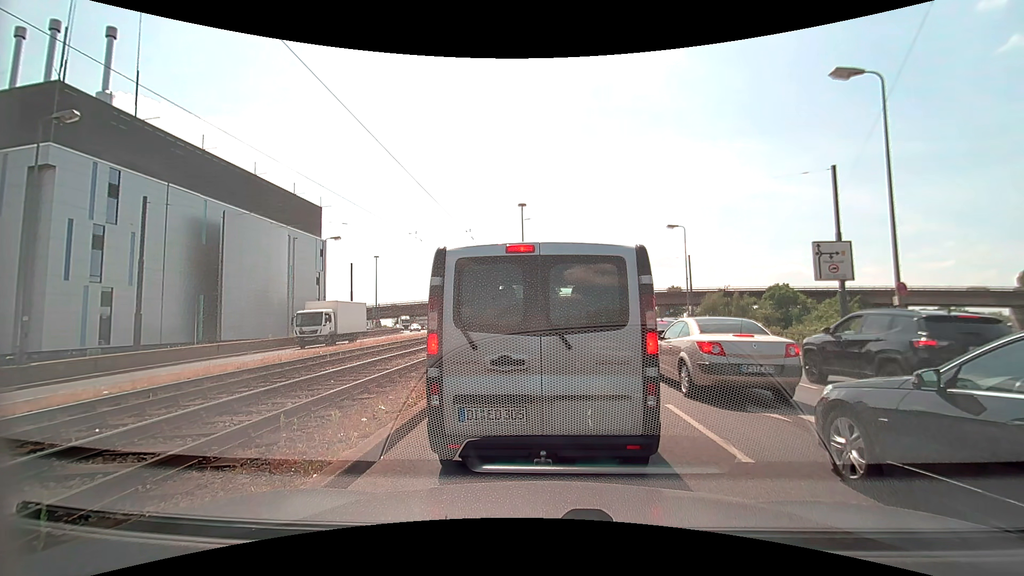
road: primary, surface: asphalt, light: Day
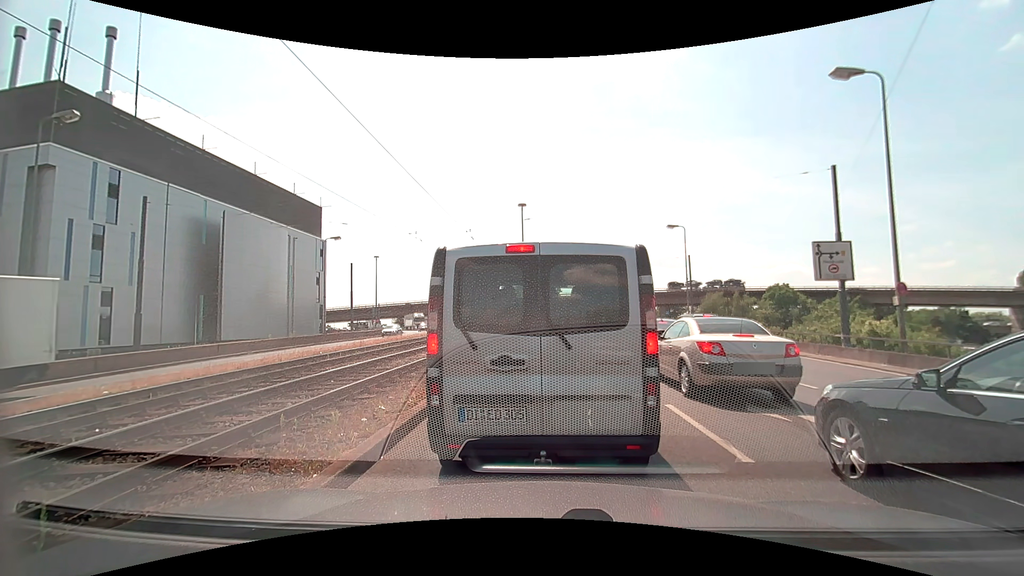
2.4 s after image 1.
(0.0, 0.0) m; 0°
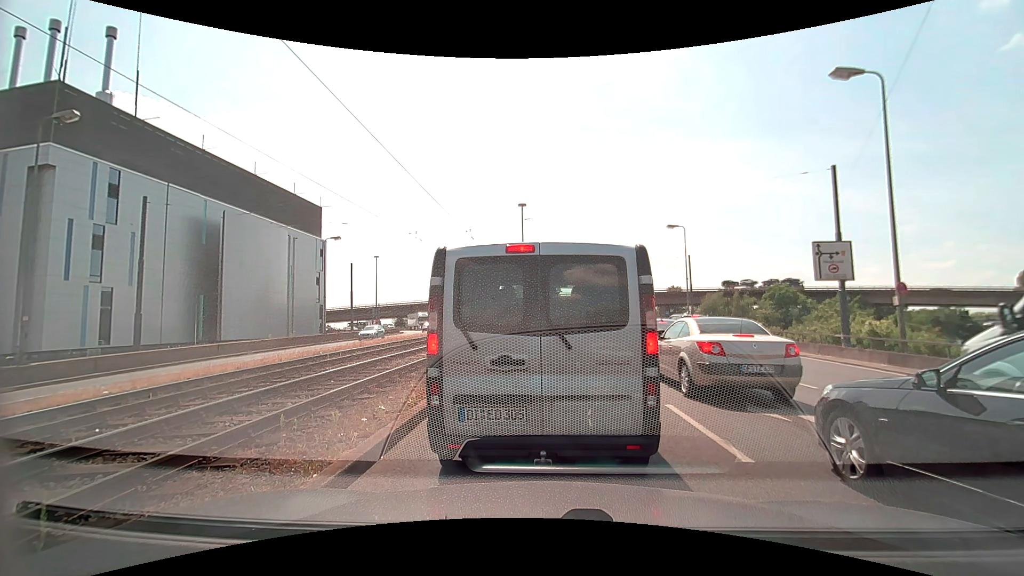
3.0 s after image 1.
(0.0, 0.0) m; 0°
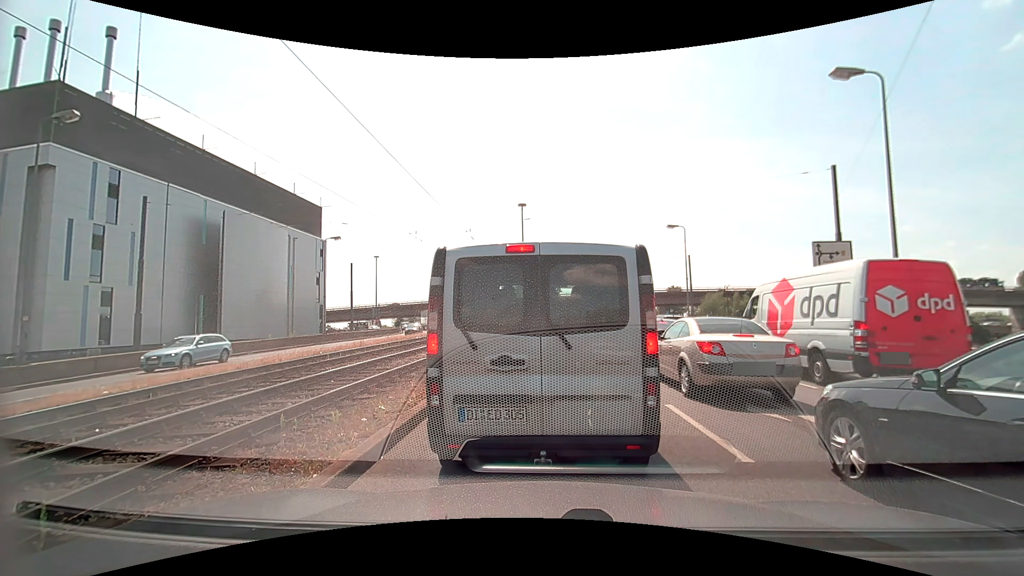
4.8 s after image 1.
(0.0, 0.0) m; 0°
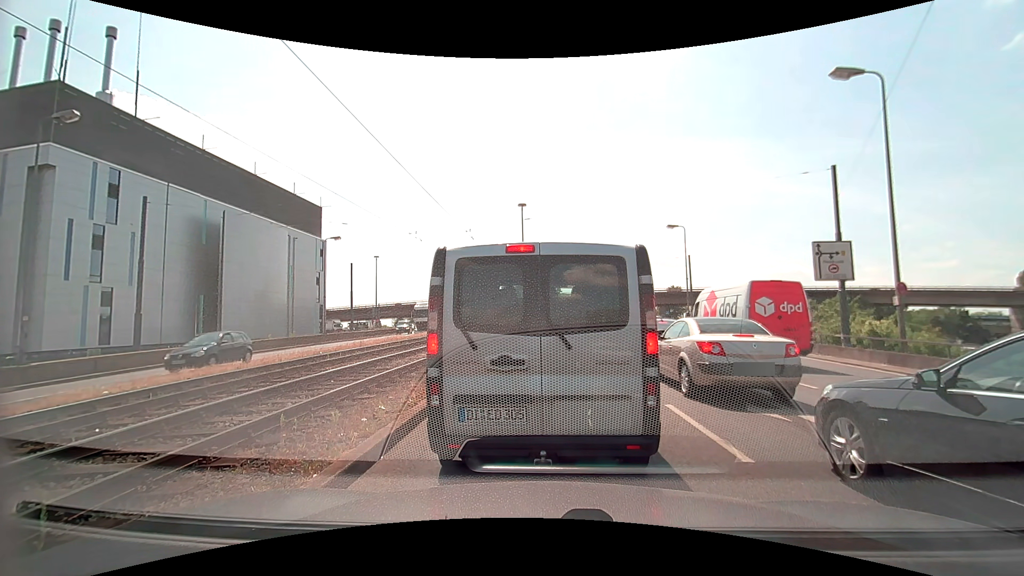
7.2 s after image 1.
(0.0, 0.0) m; 0°
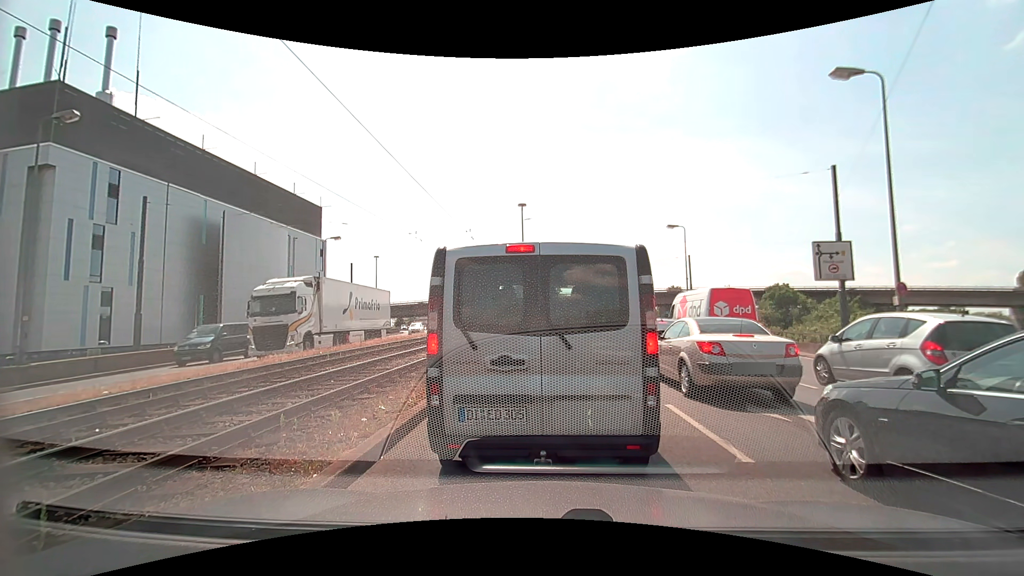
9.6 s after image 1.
(0.0, 0.0) m; 0°
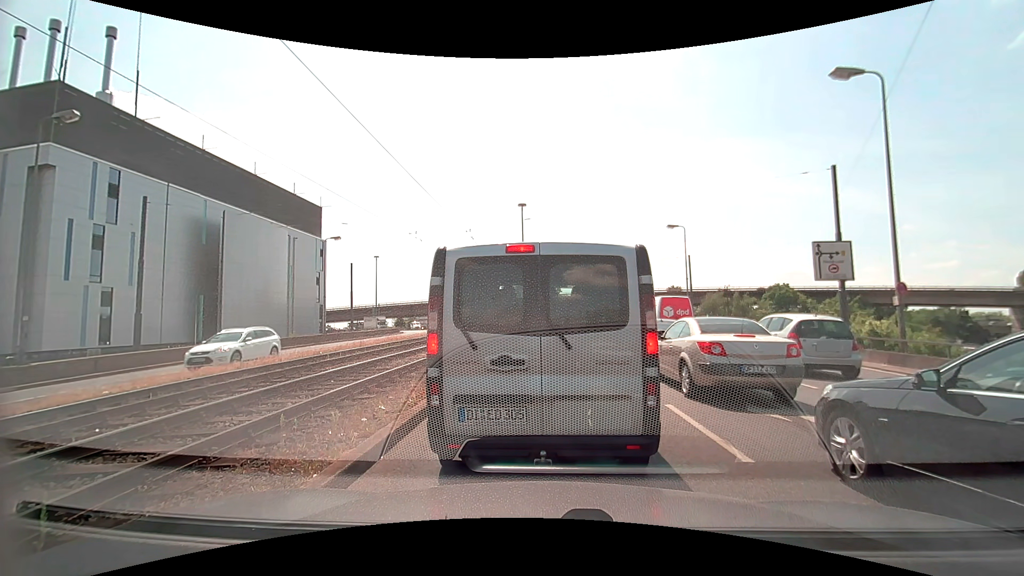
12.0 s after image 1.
(0.0, 0.0) m; 0°
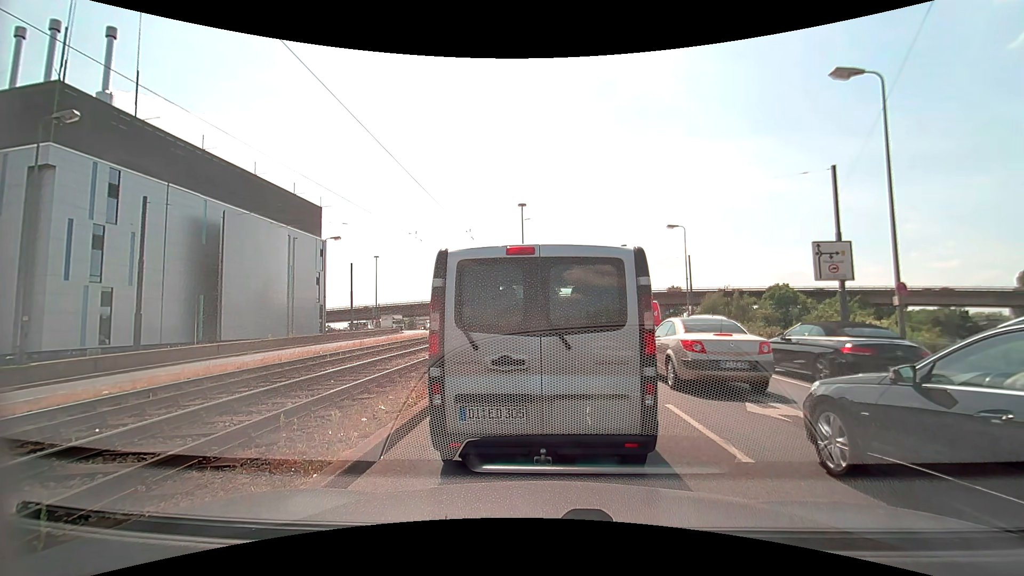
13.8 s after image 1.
(0.0, 0.0) m; 0°
